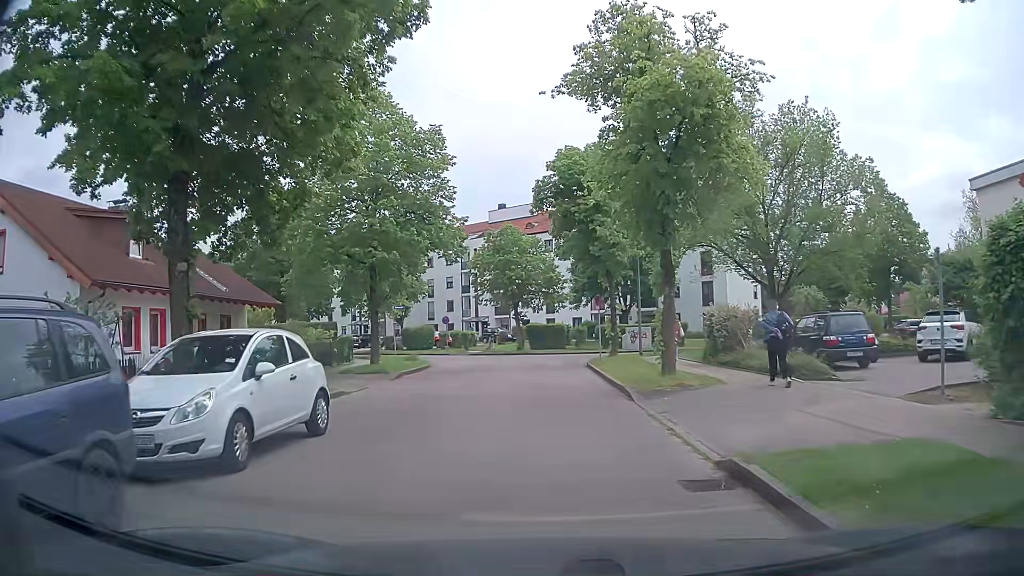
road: residential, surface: asphalt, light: Day
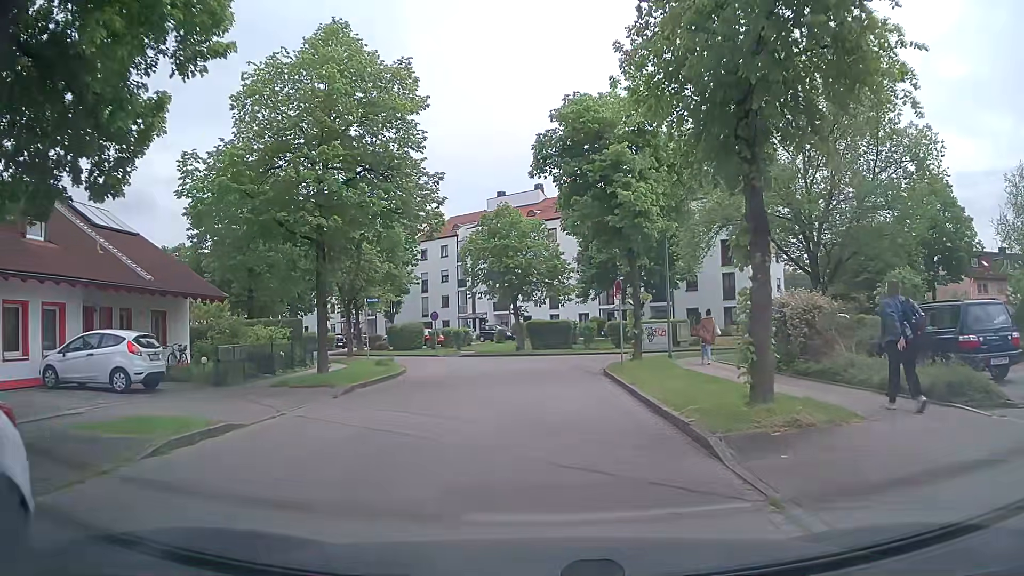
(0.0, +6.3) m; 0°
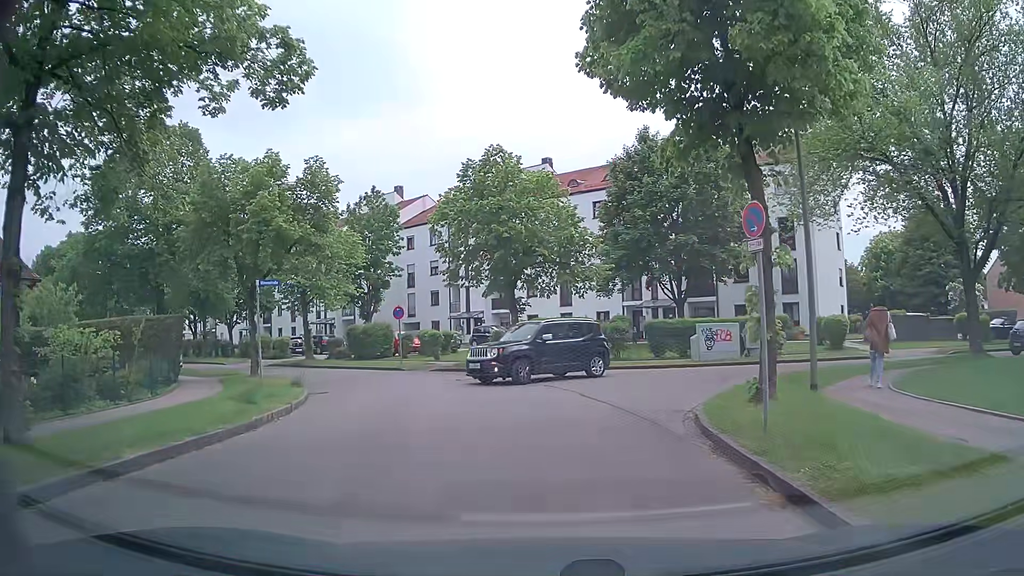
(0.0, +12.4) m; 0°
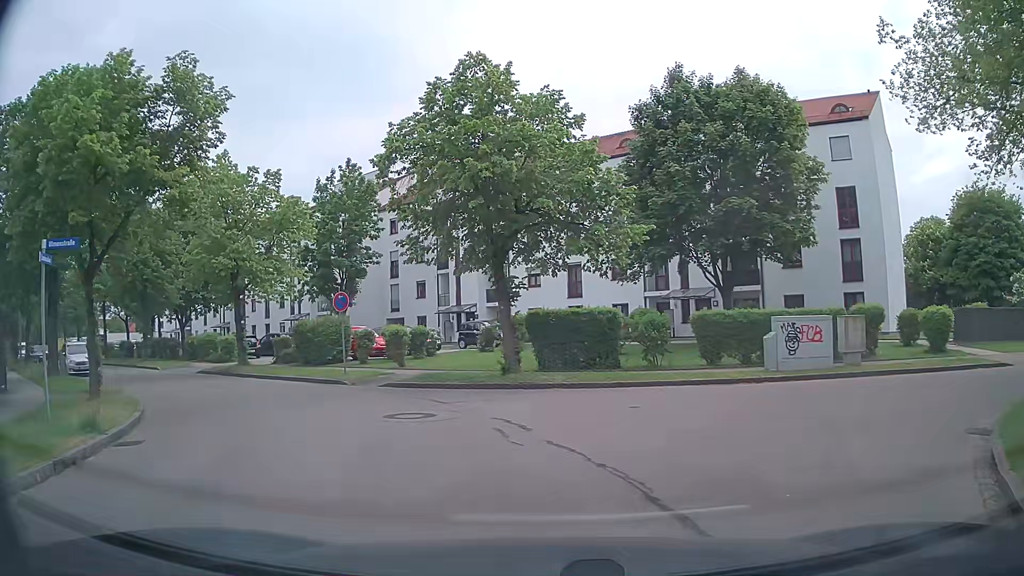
(0.0, +9.0) m; -2°
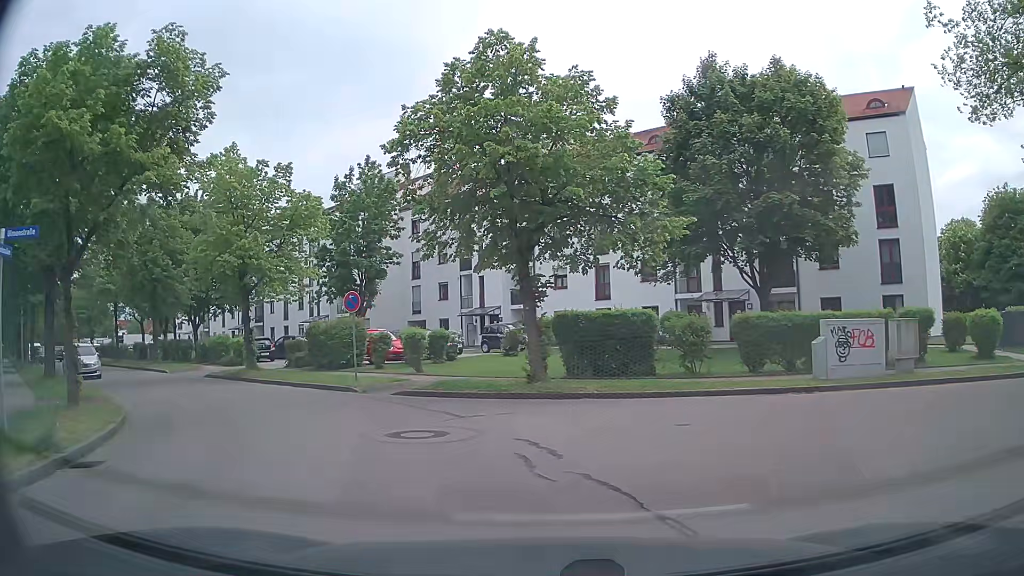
(0.0, +1.7) m; -3°
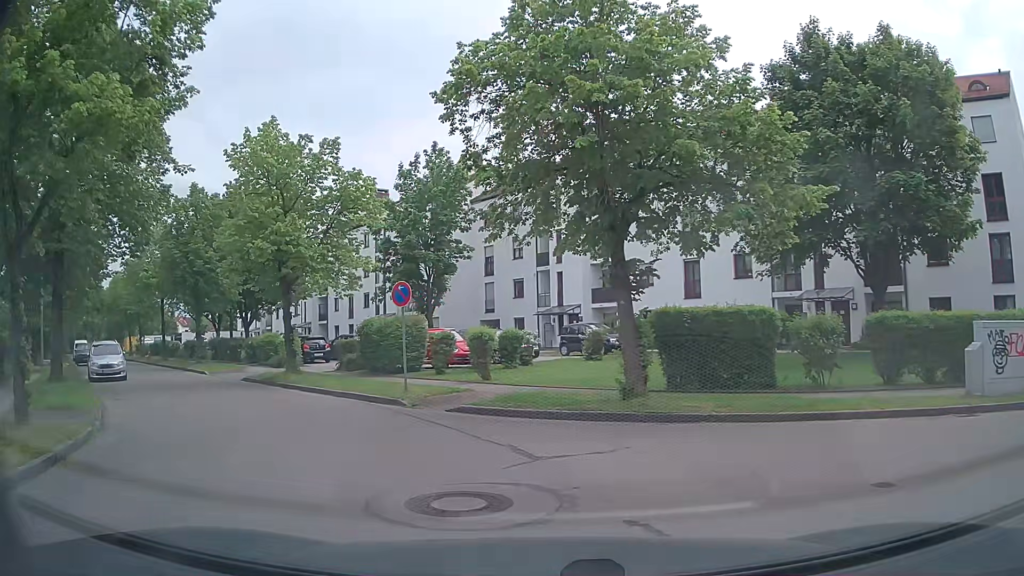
(-0.1, +3.8) m; -6°
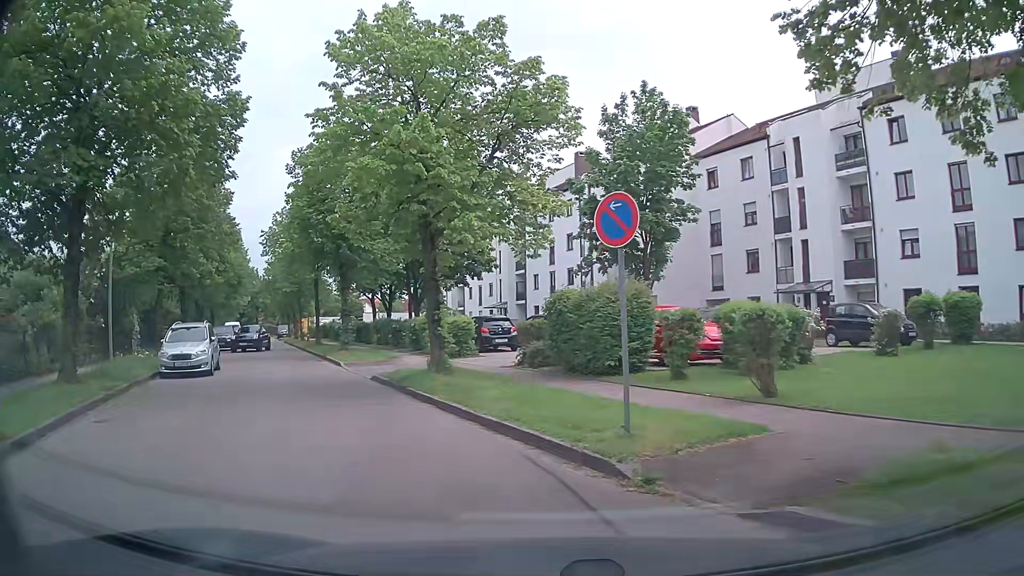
(-1.2, +8.6) m; -16°
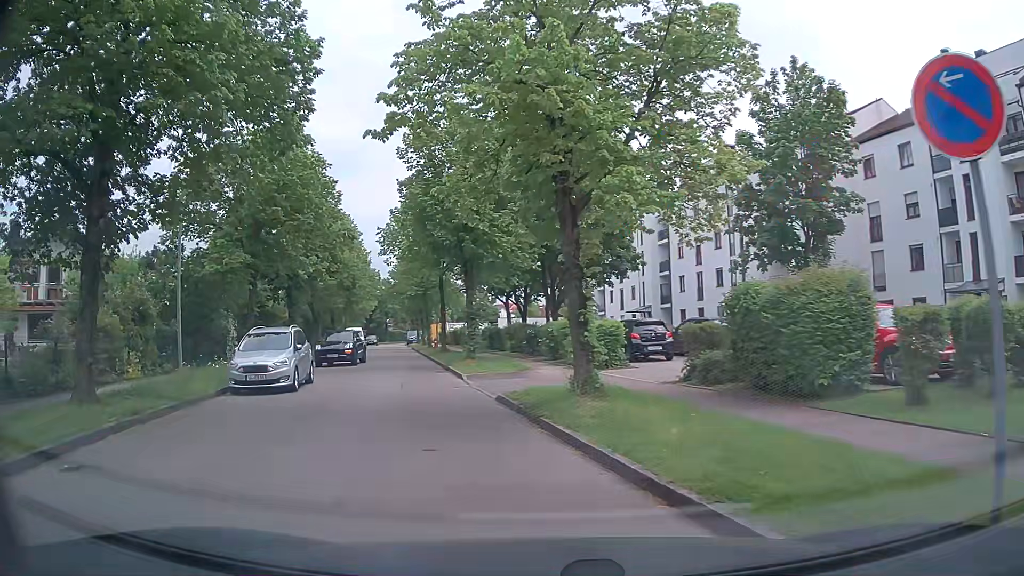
(-0.5, +4.1) m; -13°
(-1, +10) (-3, +20) (-6, +29) (-8, +39) (-10, +49) (-13, +59) (-15, +68) (-17, +78) (-20, +88) (-22, +97) m
